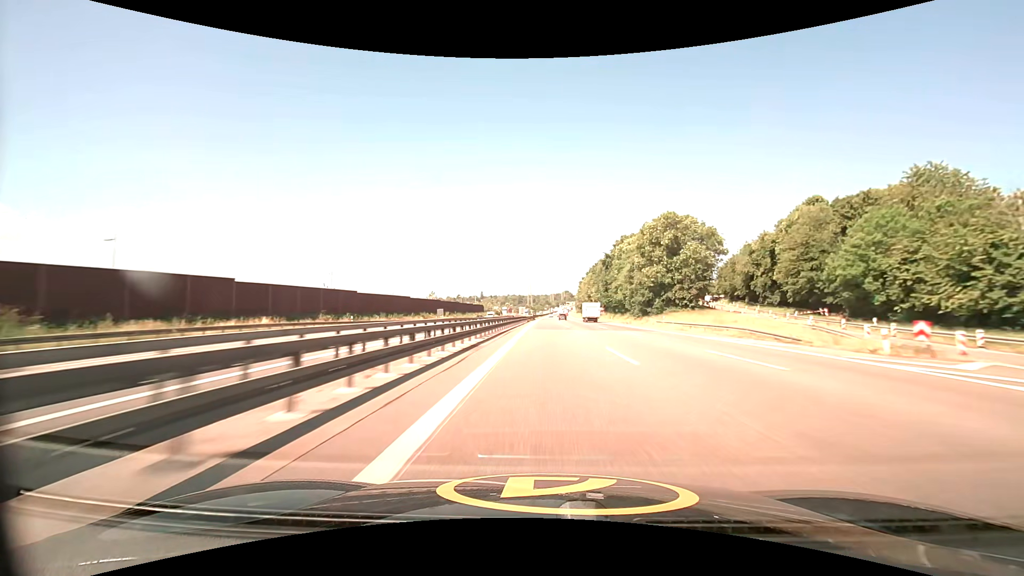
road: motorway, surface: asphalt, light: Day
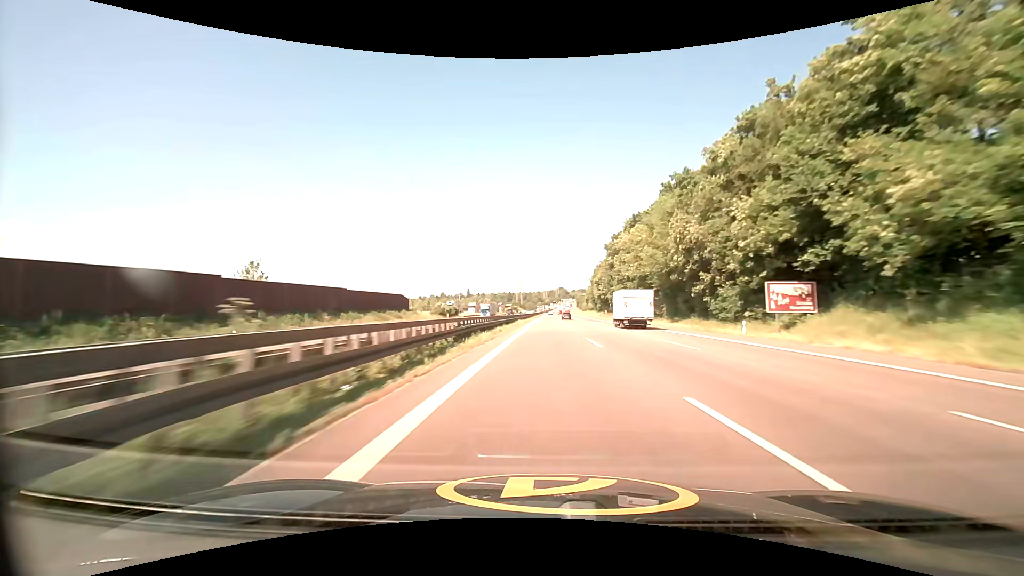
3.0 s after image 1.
(+1.6, +120.1) m; +1°
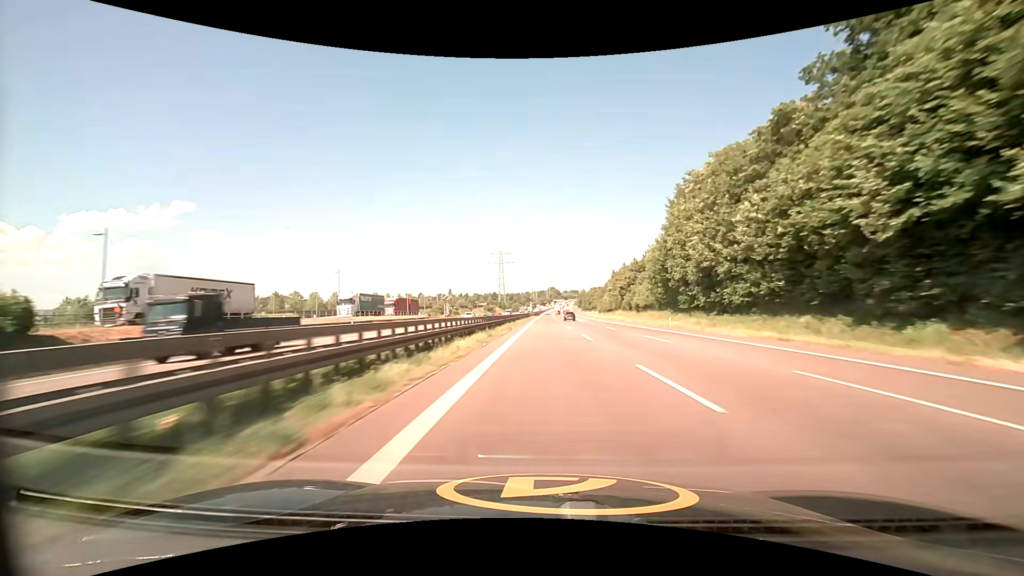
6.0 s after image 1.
(+1.1, +120.4) m; +1°
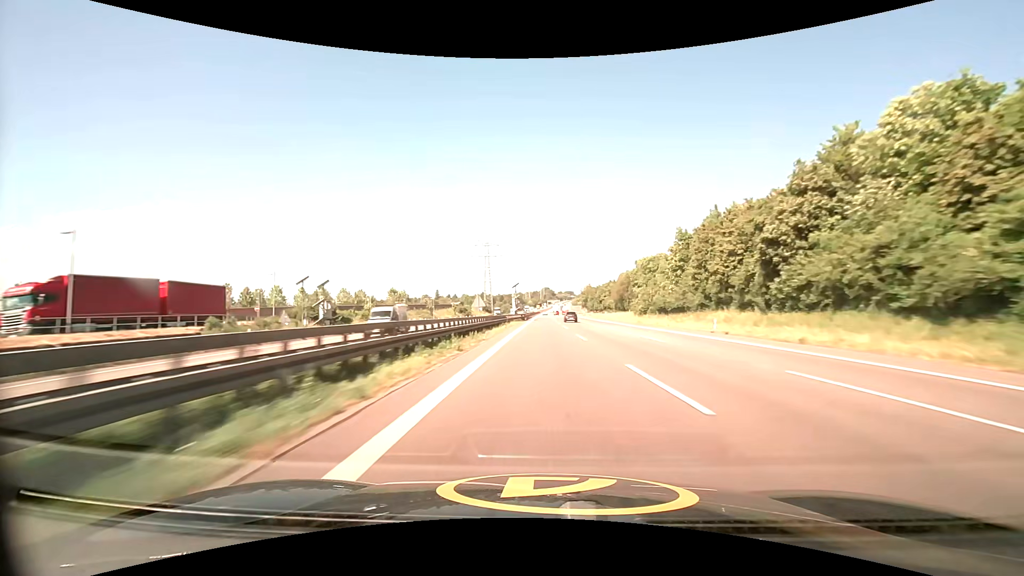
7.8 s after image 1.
(+0.6, +72.1) m; +1°
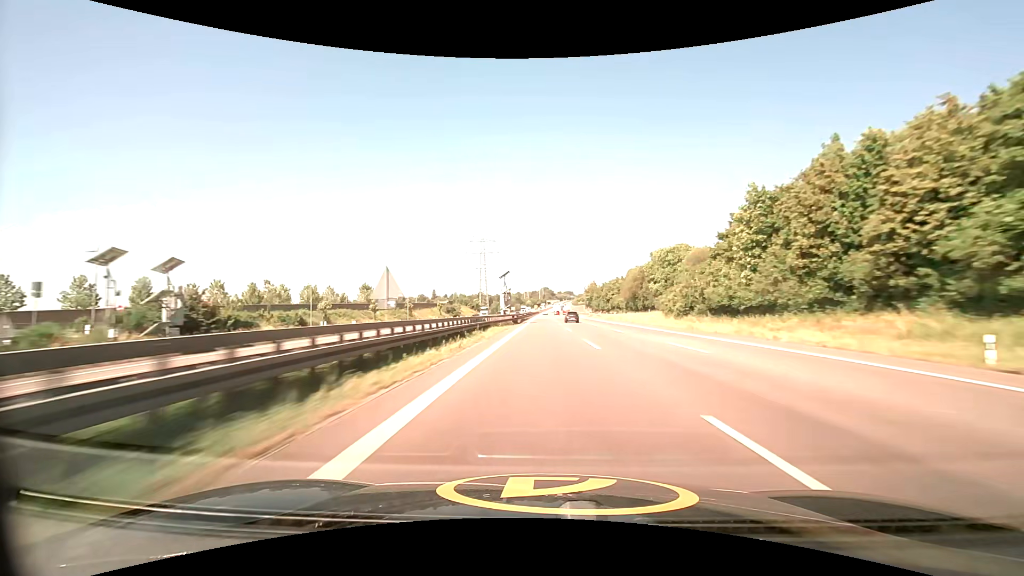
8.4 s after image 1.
(0.0, +24.0) m; 0°
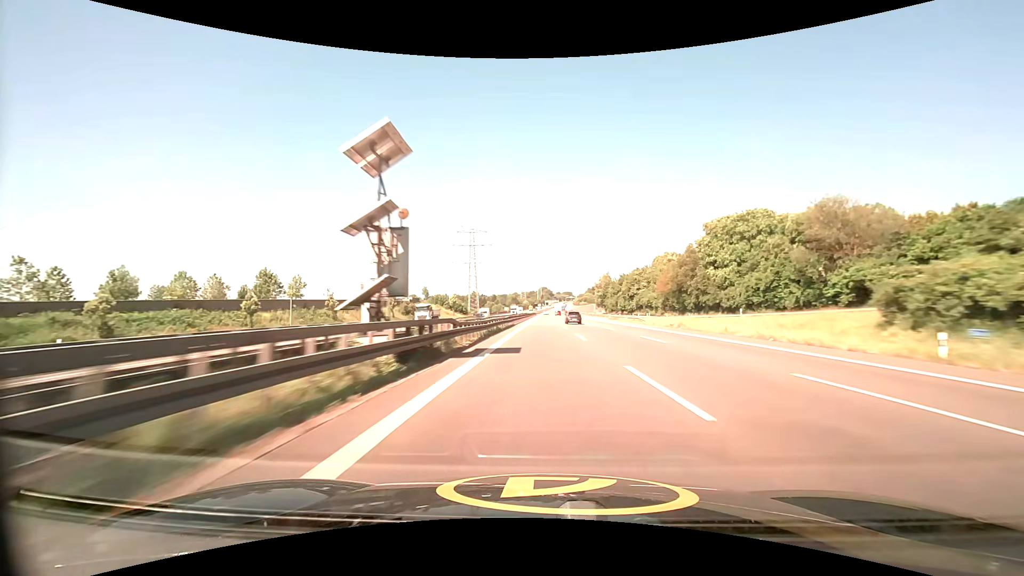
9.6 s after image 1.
(+0.1, +47.9) m; 0°
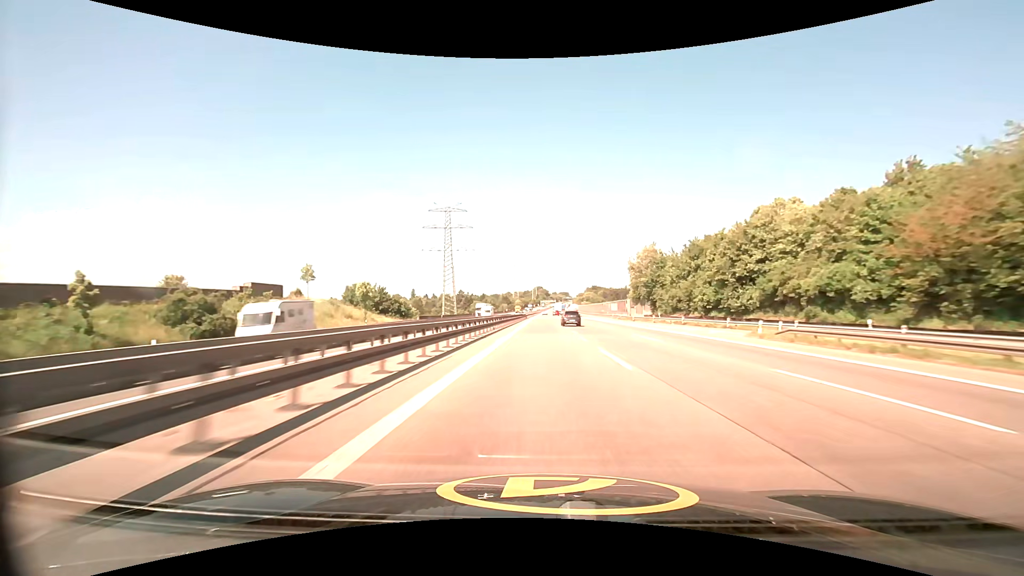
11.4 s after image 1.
(+0.3, +71.4) m; +1°
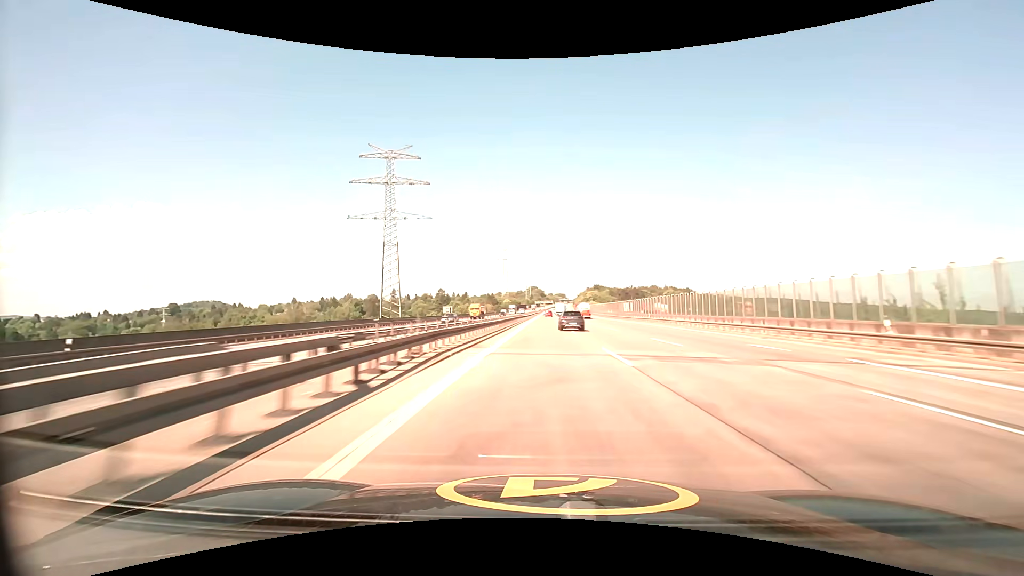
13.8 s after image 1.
(+0.3, +92.0) m; +1°
(0, +10) (0, +20) (0, +30) (0, +40) (0, +50) (0, +60) (0, +70) (0, +80) (+1, +90) (+1, +100) m
